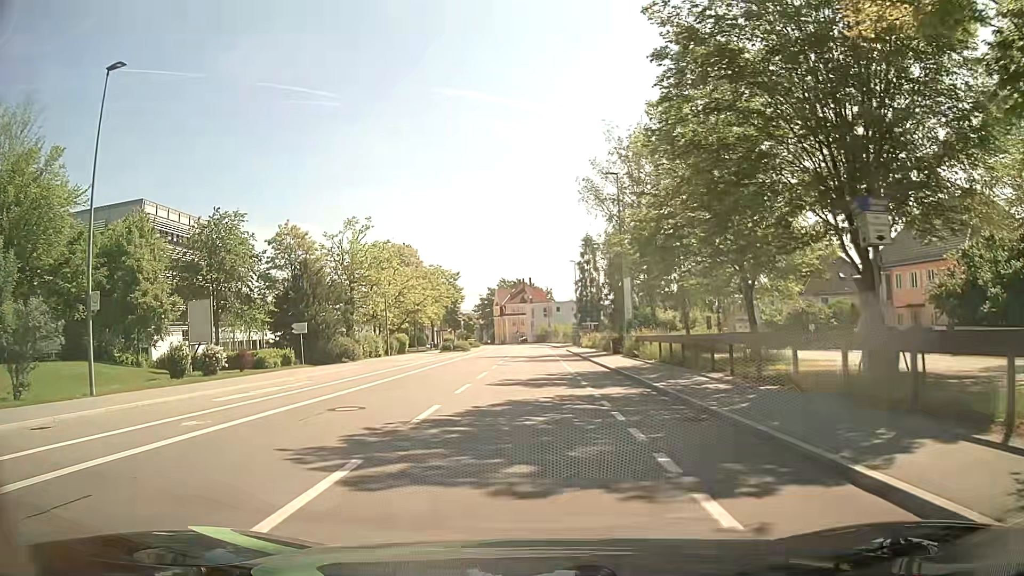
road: tertiary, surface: asphalt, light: Day
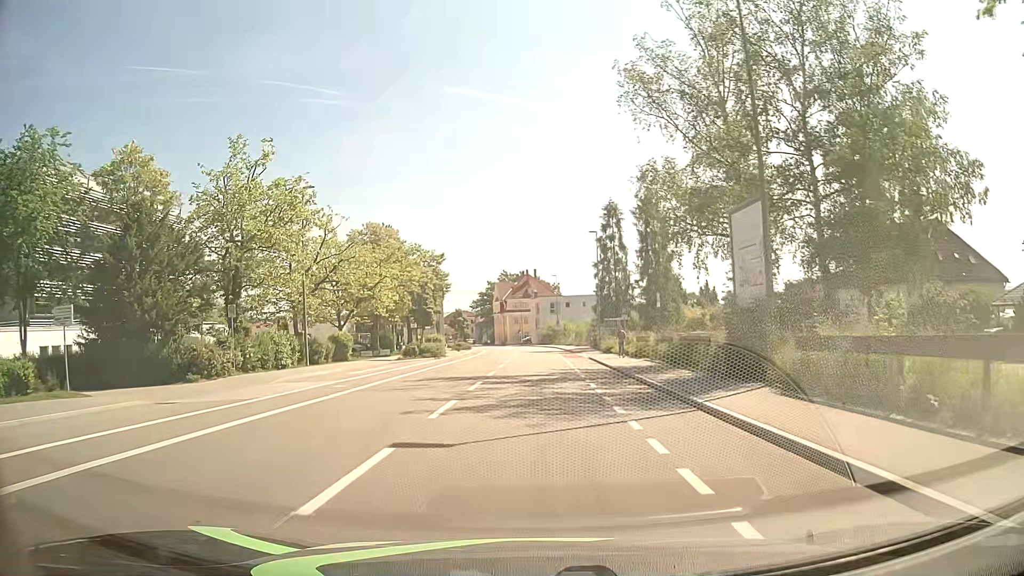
(-0.2, +23.2) m; 0°
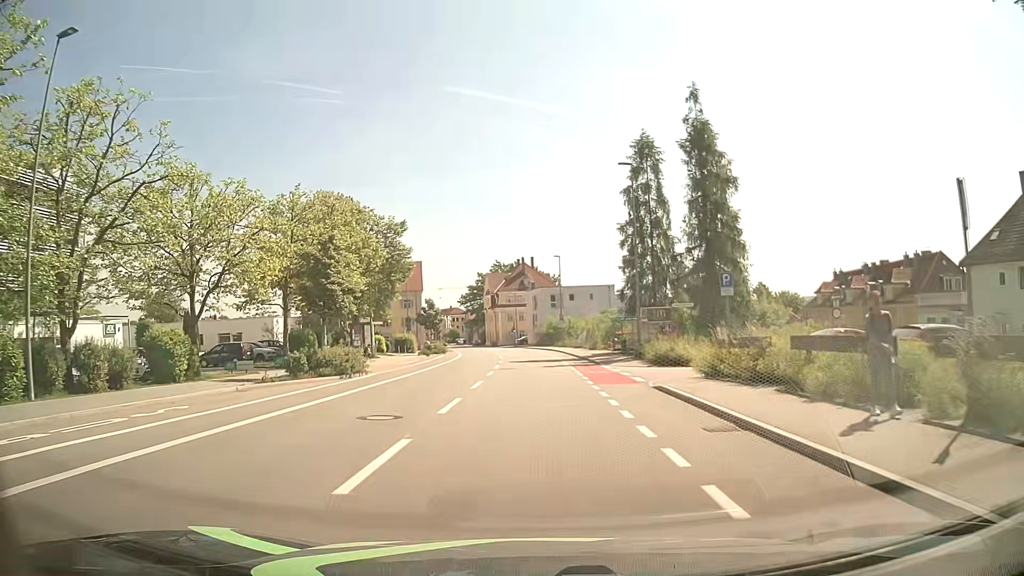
(0.0, +23.3) m; 0°
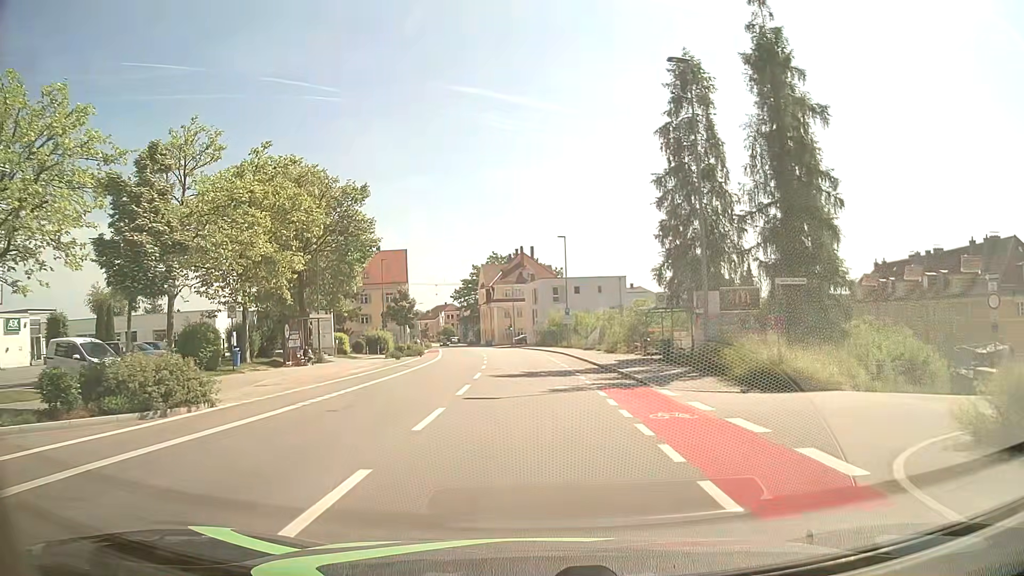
(+0.1, +14.0) m; 0°
